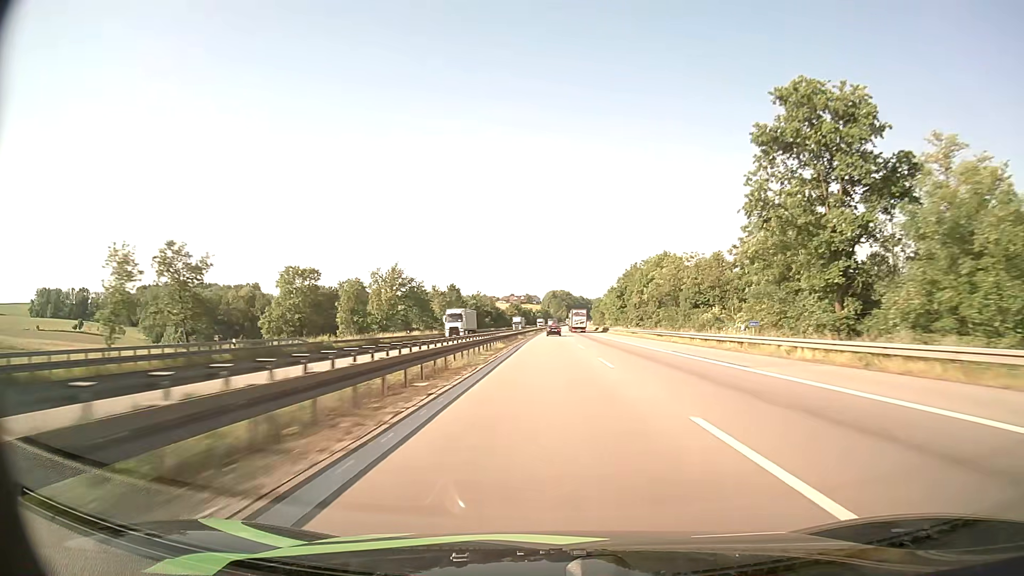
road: motorway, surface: asphalt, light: Day
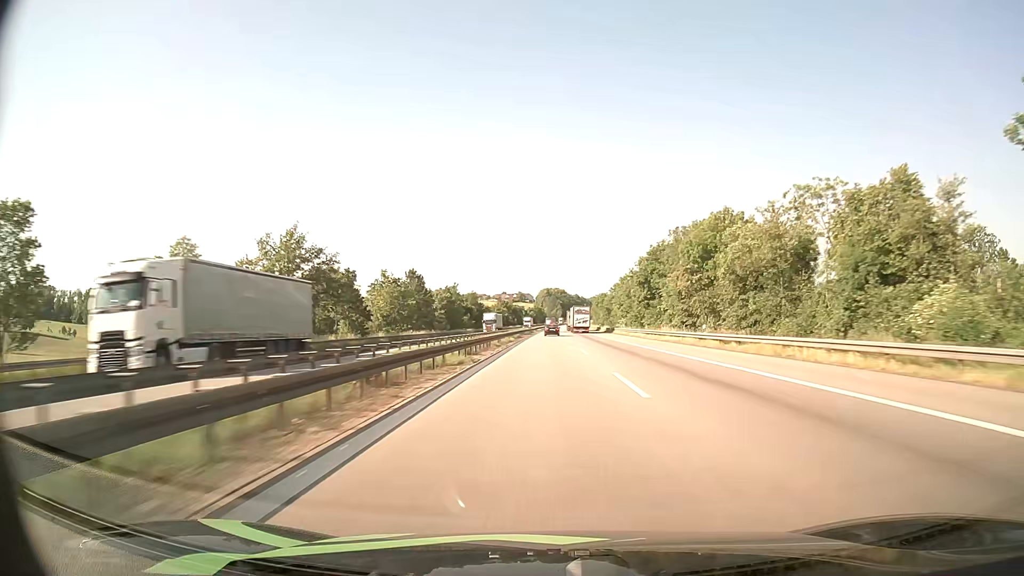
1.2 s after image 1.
(+0.2, +44.6) m; +1°
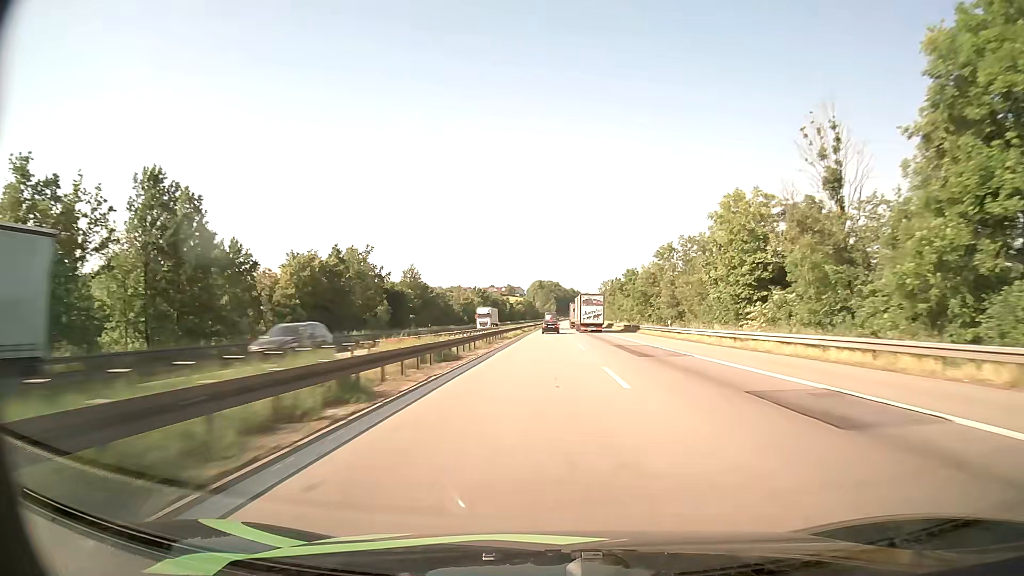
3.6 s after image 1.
(+0.4, +87.3) m; +1°
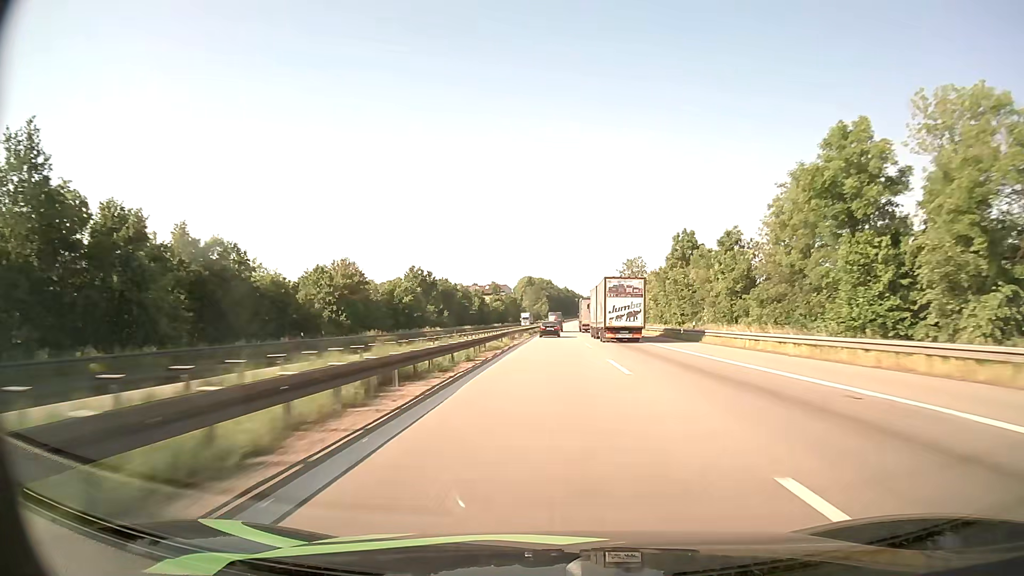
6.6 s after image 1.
(+0.4, +102.3) m; +1°
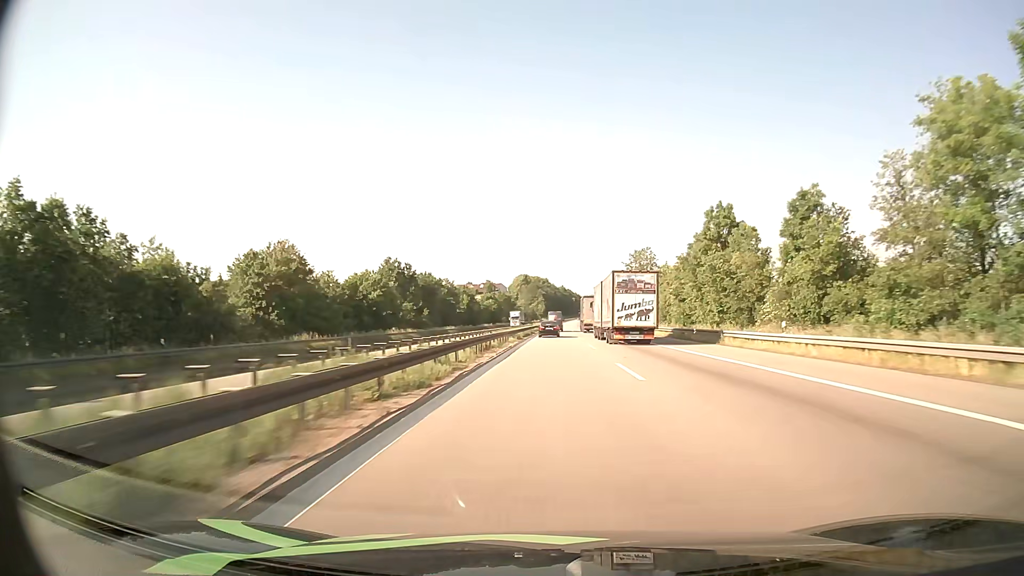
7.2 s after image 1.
(0.0, +19.5) m; 0°
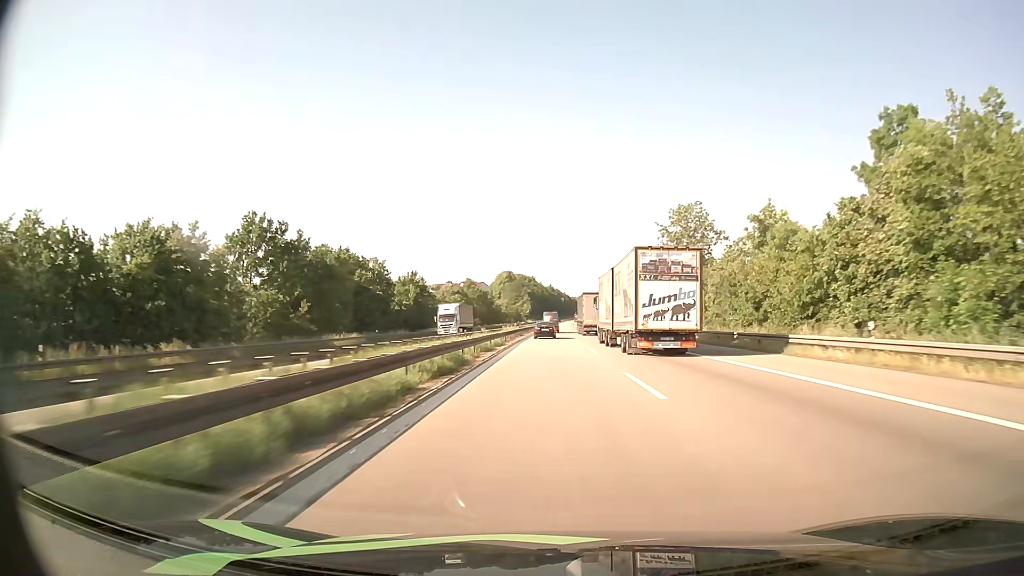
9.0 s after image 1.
(+0.6, +56.8) m; +1°
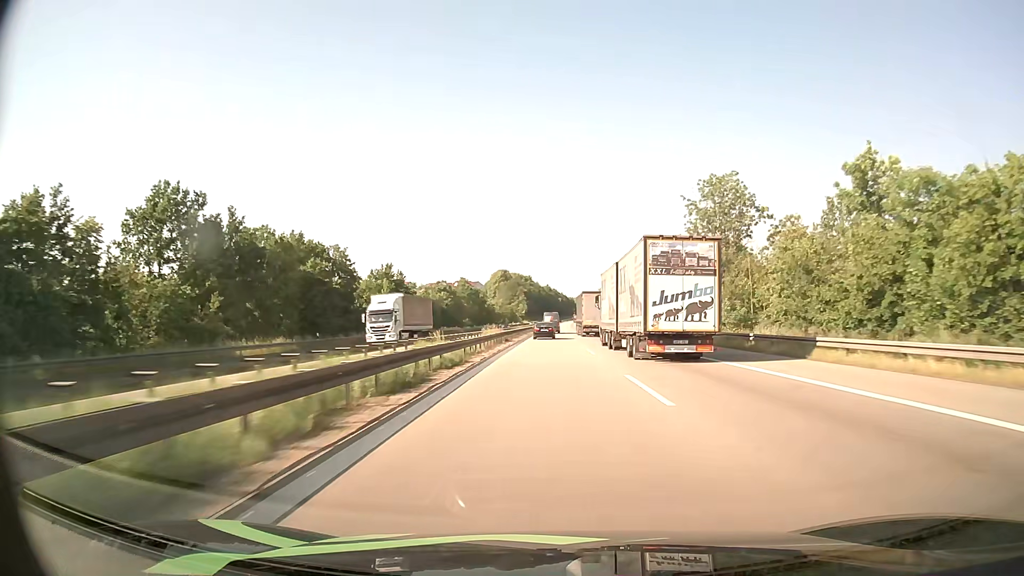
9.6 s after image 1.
(0.0, +18.3) m; 0°
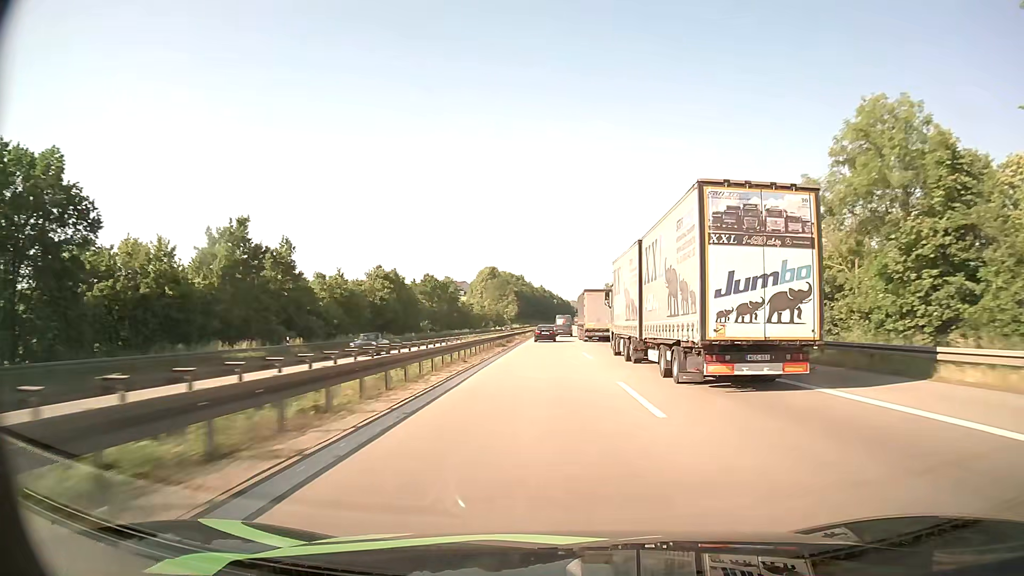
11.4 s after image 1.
(+0.5, +54.5) m; +1°
(0, +10) (0, +20) (0, +30) (0, +40) (0, +50) (0, +60) (0, +70) (0, +80) (0, +90) (+1, +100) m
